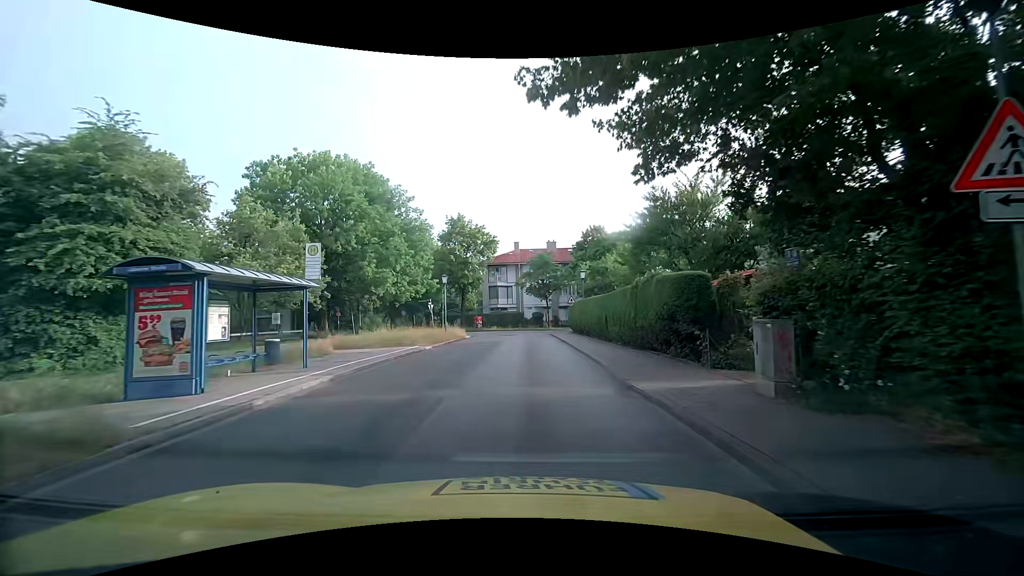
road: tertiary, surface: asphalt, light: Day
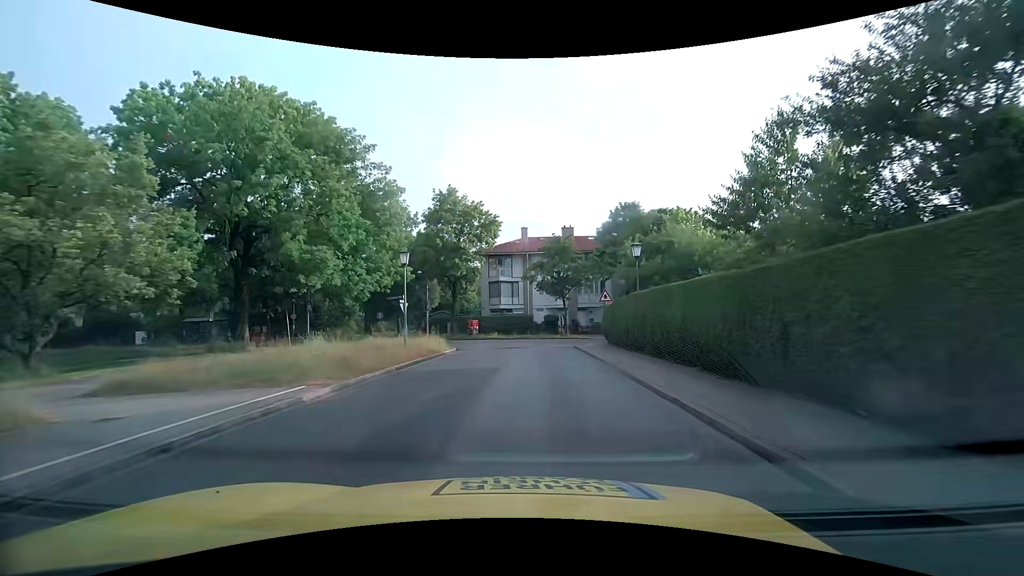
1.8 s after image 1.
(-0.5, +13.7) m; -3°
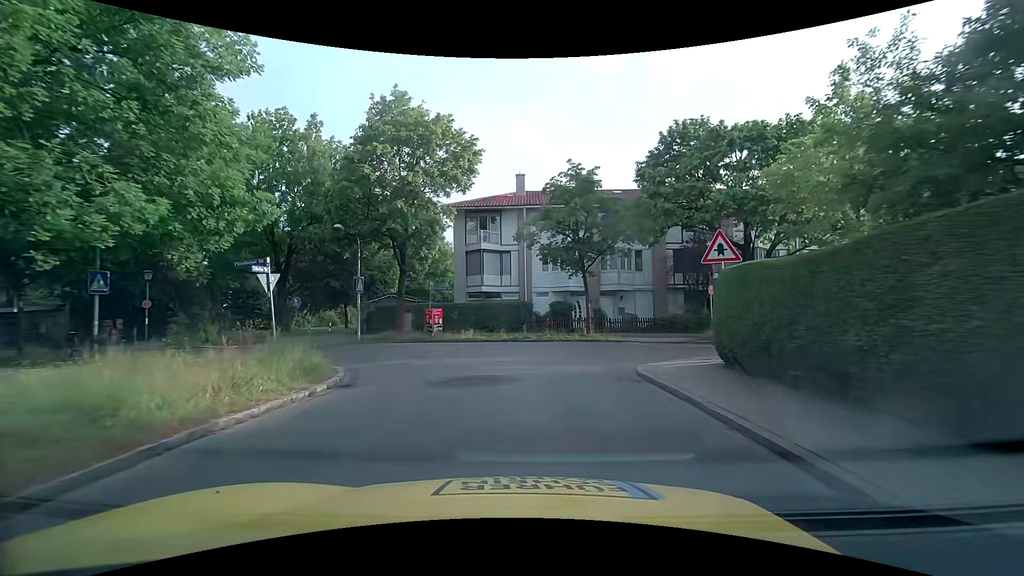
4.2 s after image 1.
(+0.4, +17.2) m; +1°
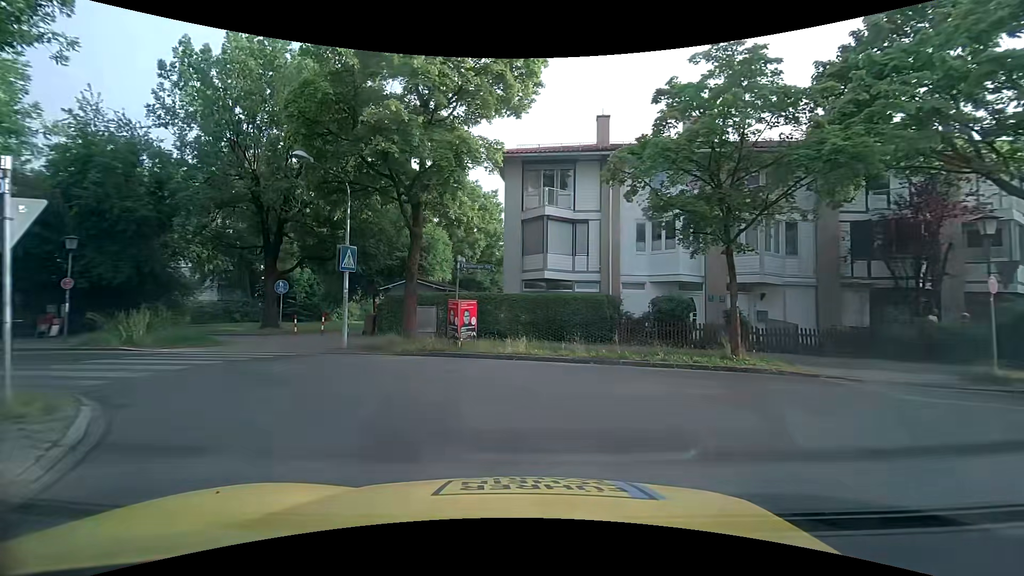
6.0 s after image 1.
(-0.4, +10.6) m; -7°
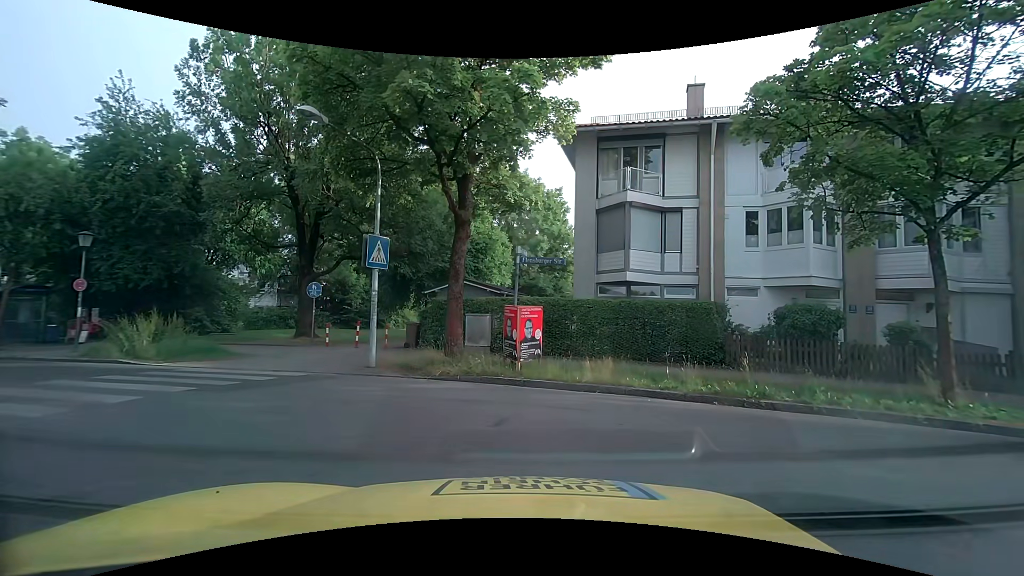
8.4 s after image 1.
(-0.3, +3.9) m; -8°
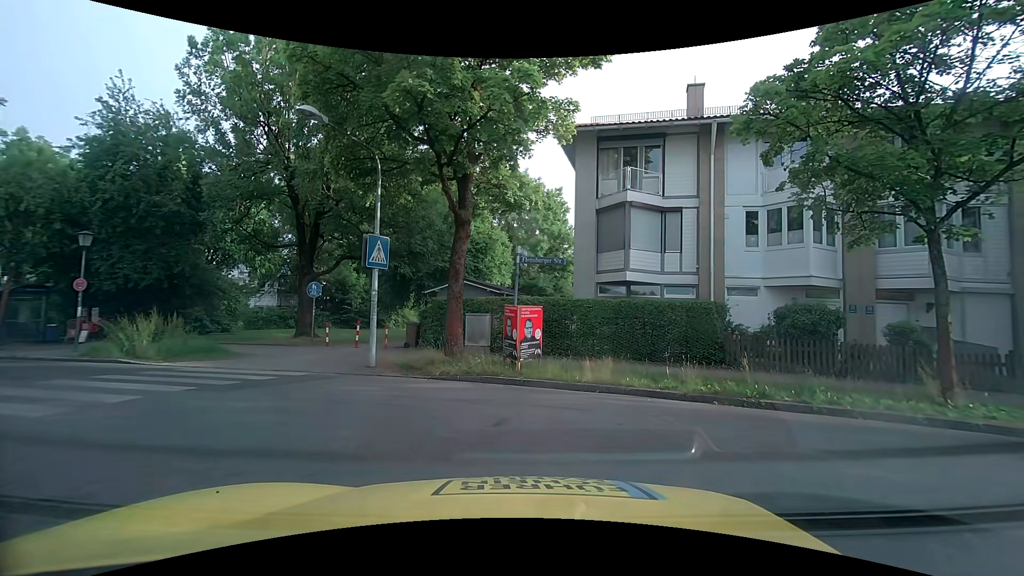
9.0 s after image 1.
(0.0, 0.0) m; 0°
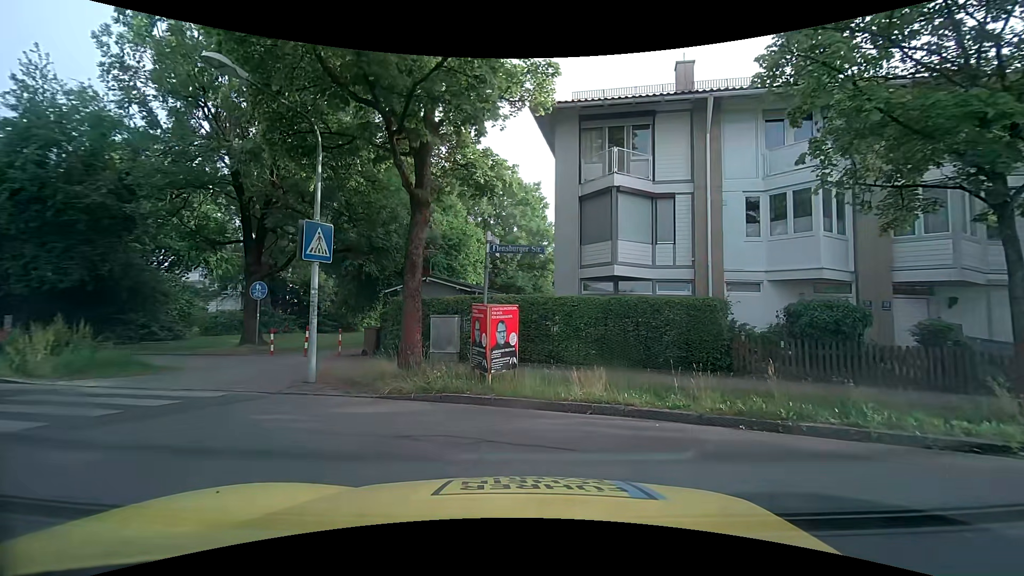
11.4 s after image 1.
(+0.1, +2.3) m; +3°
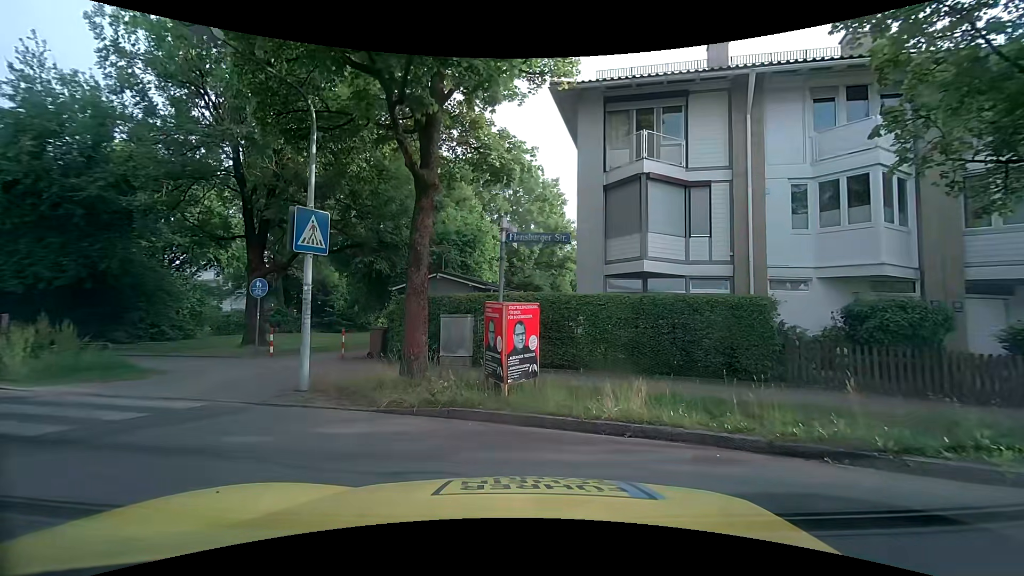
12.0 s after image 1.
(0.0, +1.4) m; -1°
